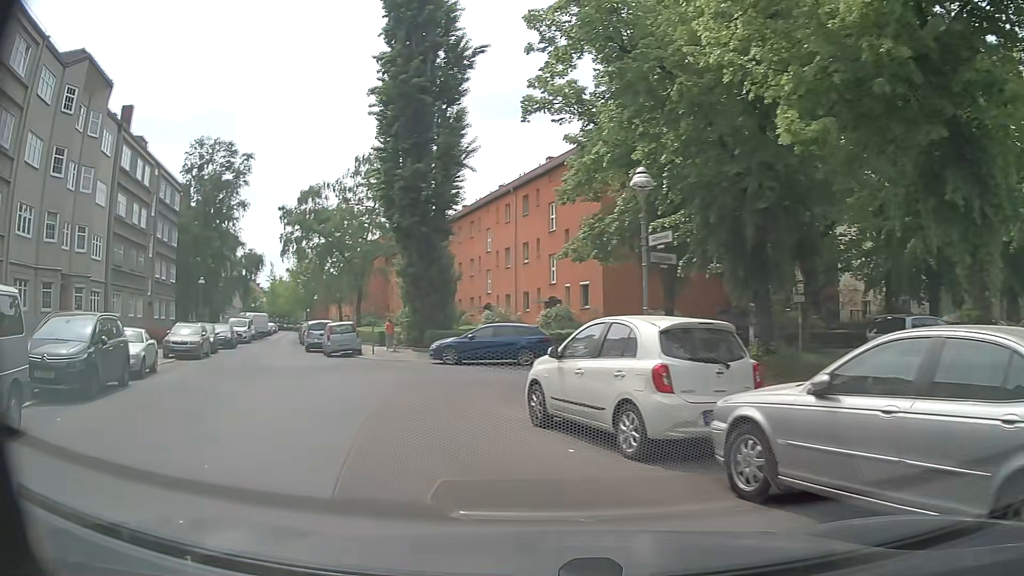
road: residential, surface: asphalt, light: Day
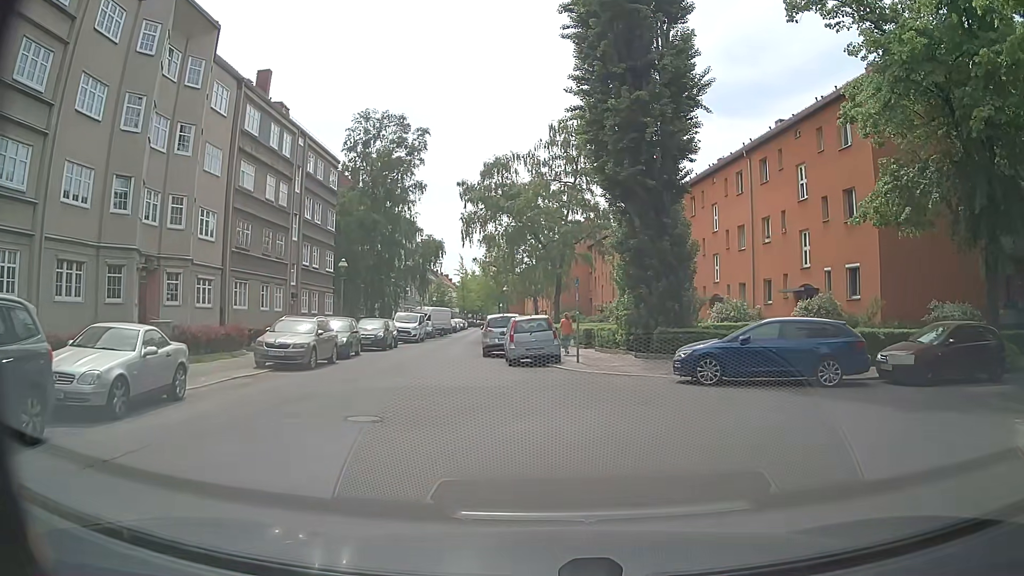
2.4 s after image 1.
(-2.0, +9.4) m; -16°
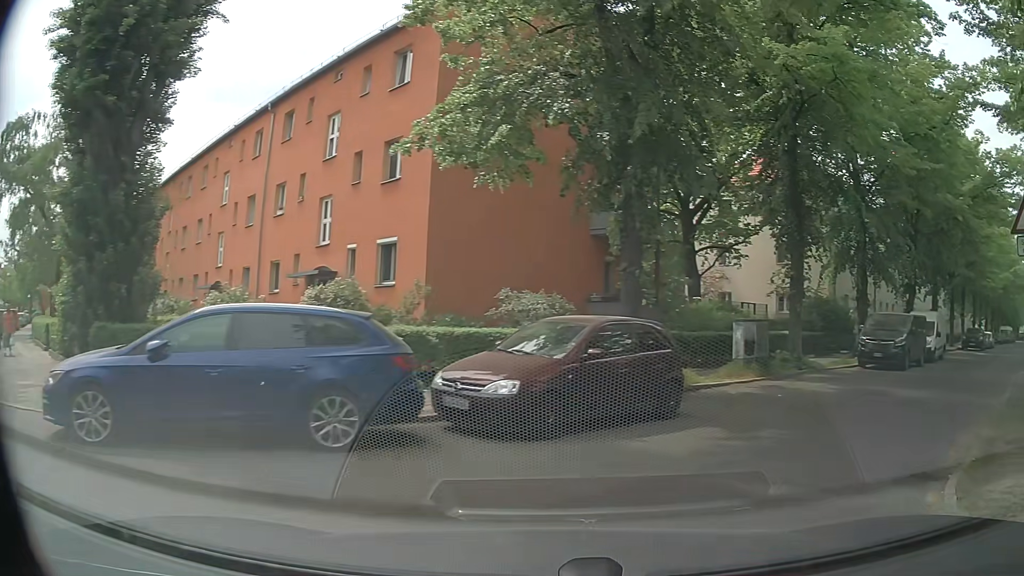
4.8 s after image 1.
(+2.1, +7.6) m; +41°
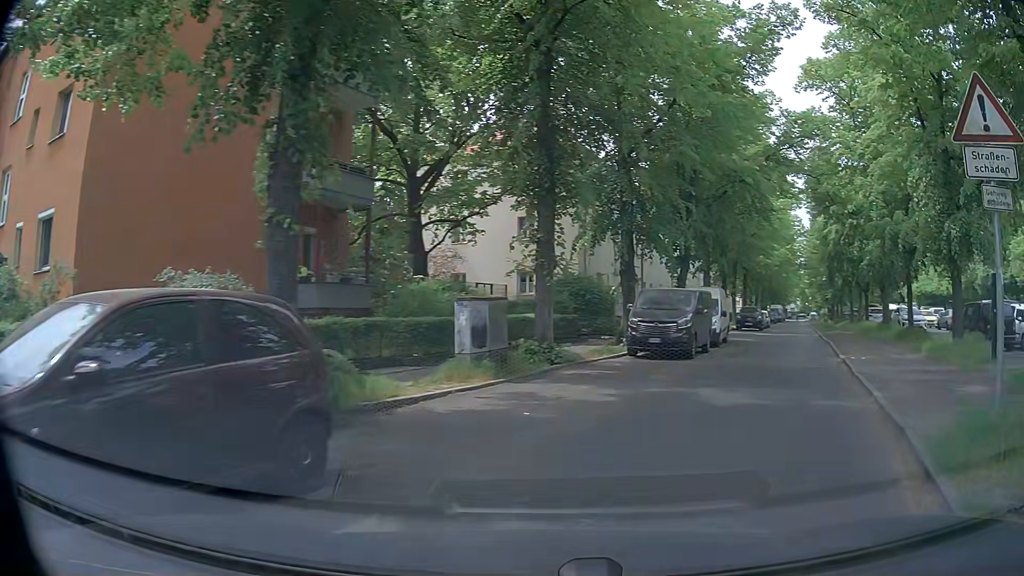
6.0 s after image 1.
(+0.7, +5.1) m; +20°
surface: sett
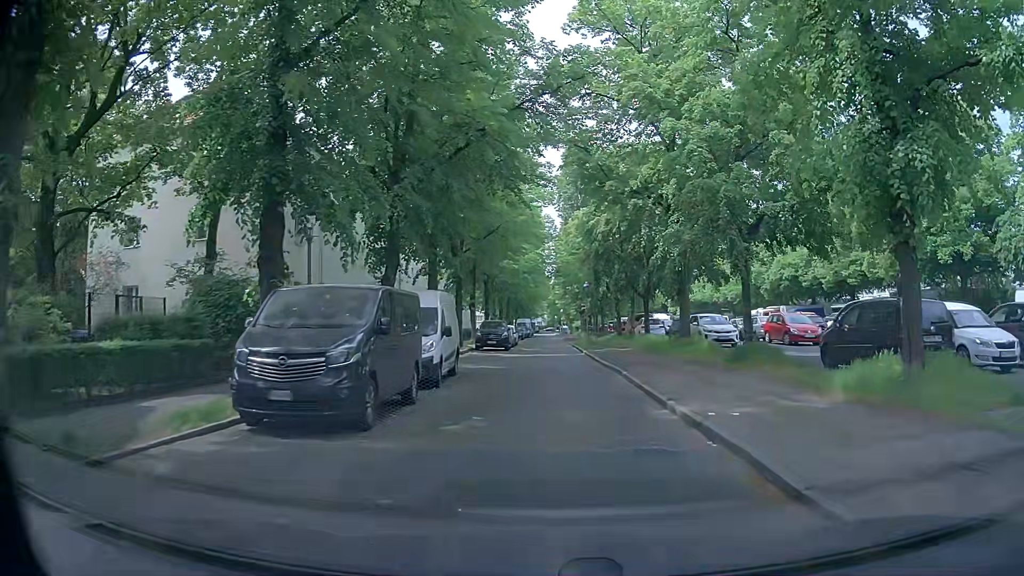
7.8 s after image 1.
(+2.4, +9.7) m; +22°
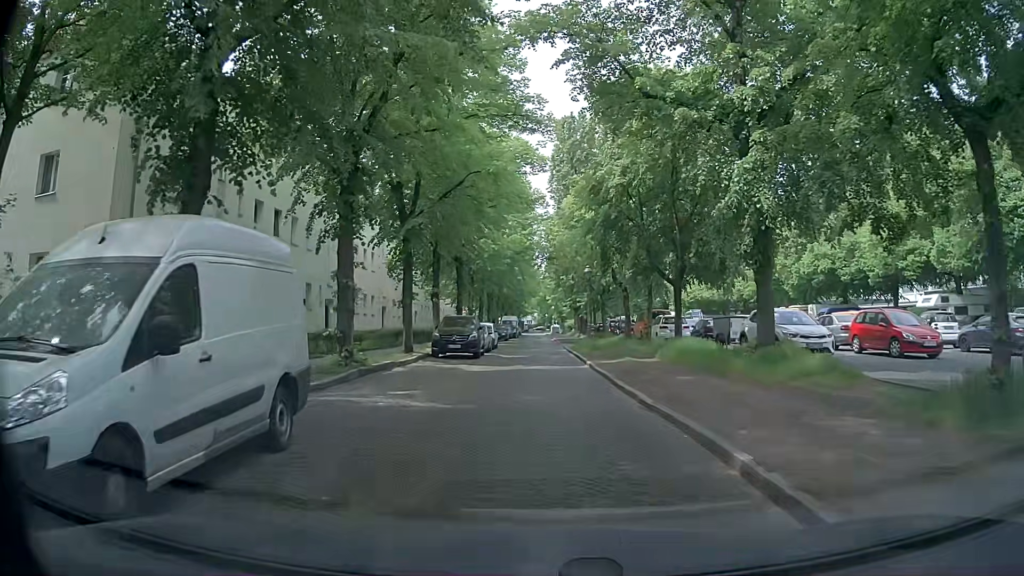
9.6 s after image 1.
(+0.1, +11.5) m; 0°
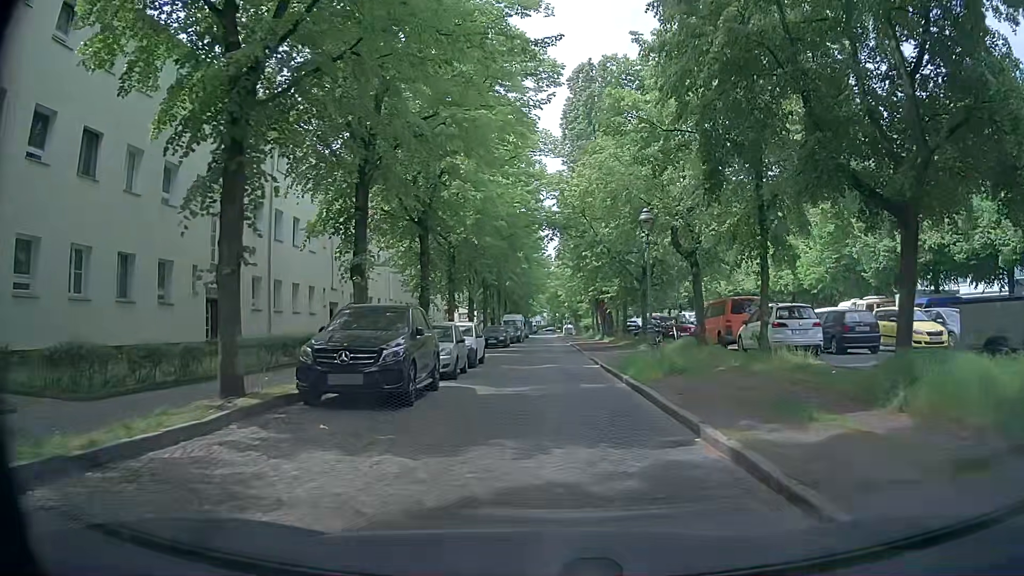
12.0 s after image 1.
(-0.2, +16.2) m; -3°
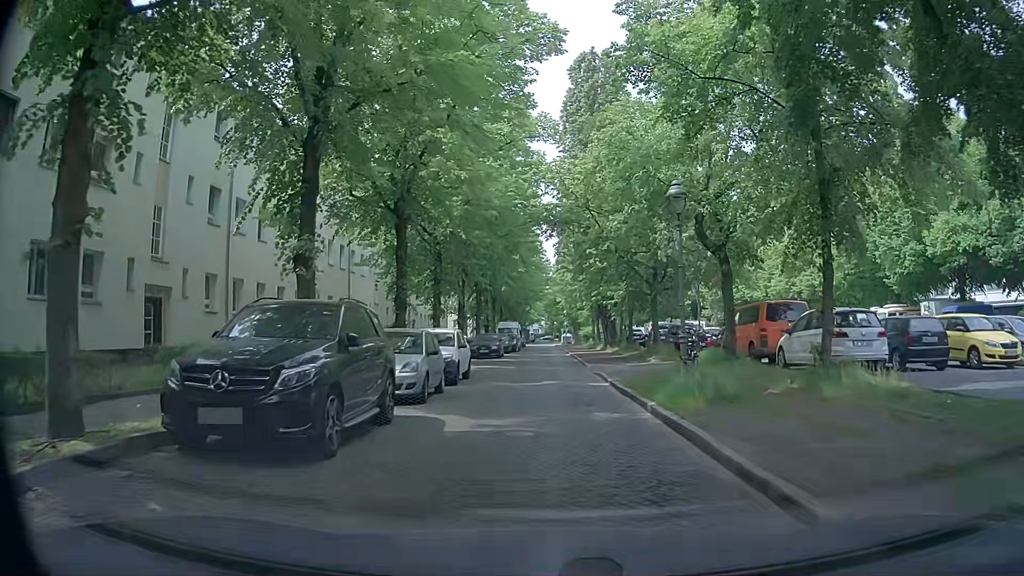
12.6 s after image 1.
(+0.1, +4.2) m; +2°
(0, +10) (0, +20) (0, +30) (0, +40) (0, +50) (0, +60) (0, +70) (0, +80) (+1, +90) (+1, +100) m
